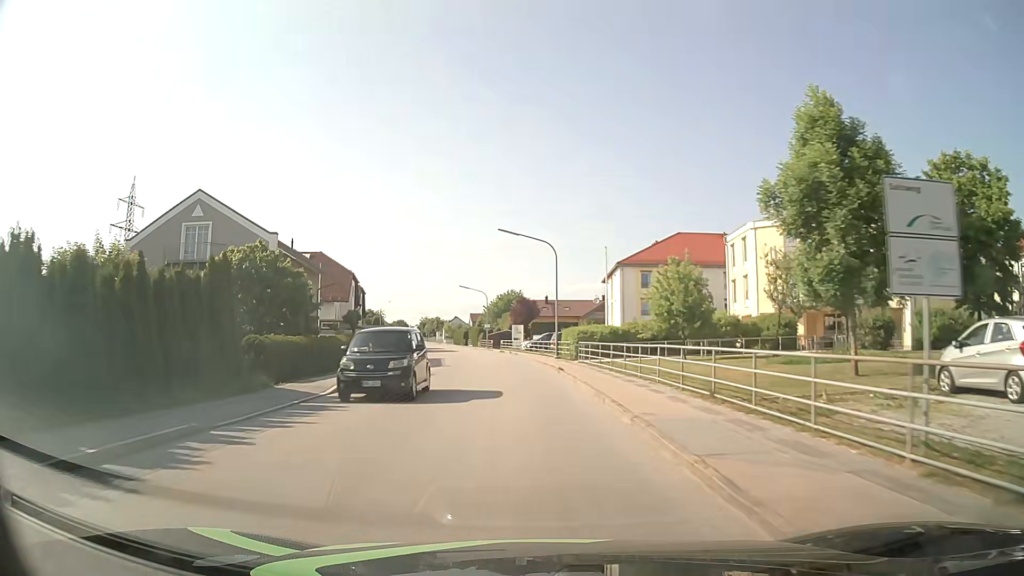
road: tertiary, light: Day
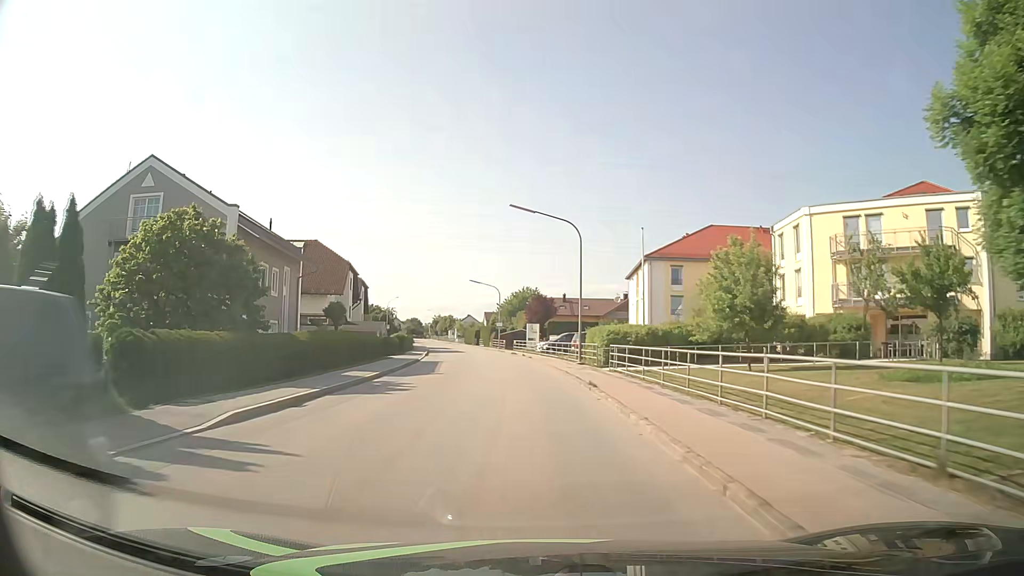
(-0.1, +7.5) m; -1°
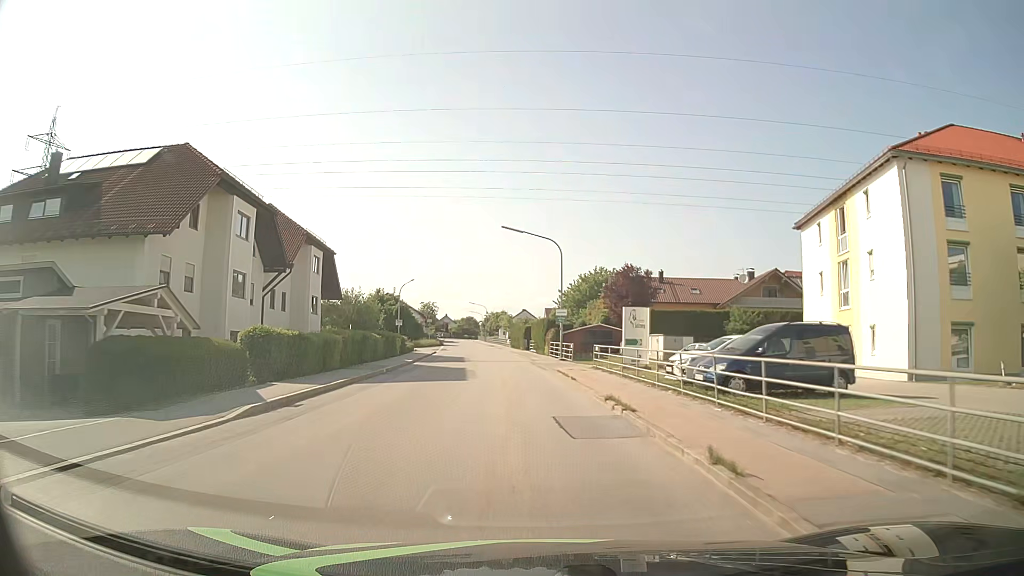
(-1.9, +37.7) m; -6°
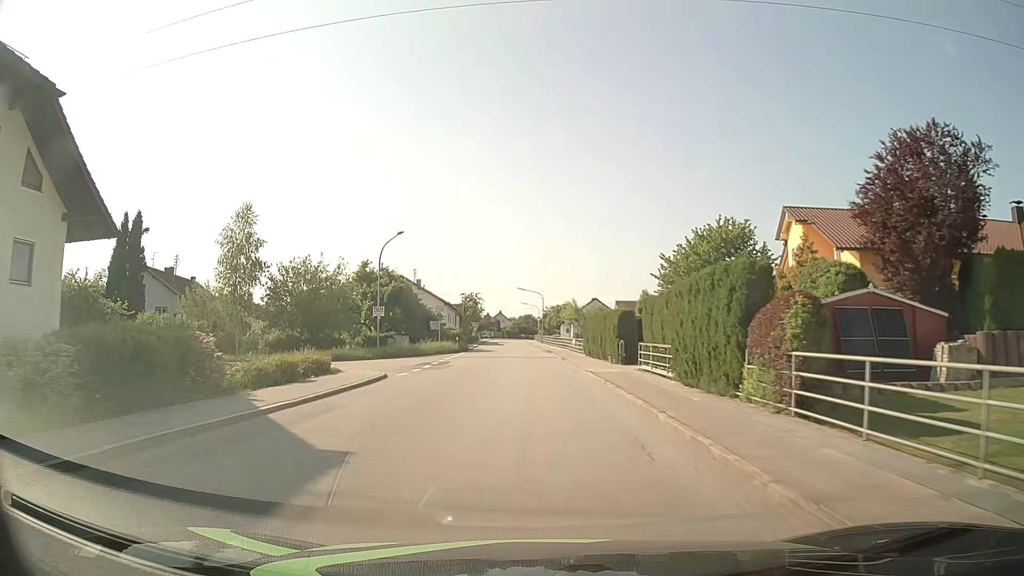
(-1.8, +38.0) m; -5°
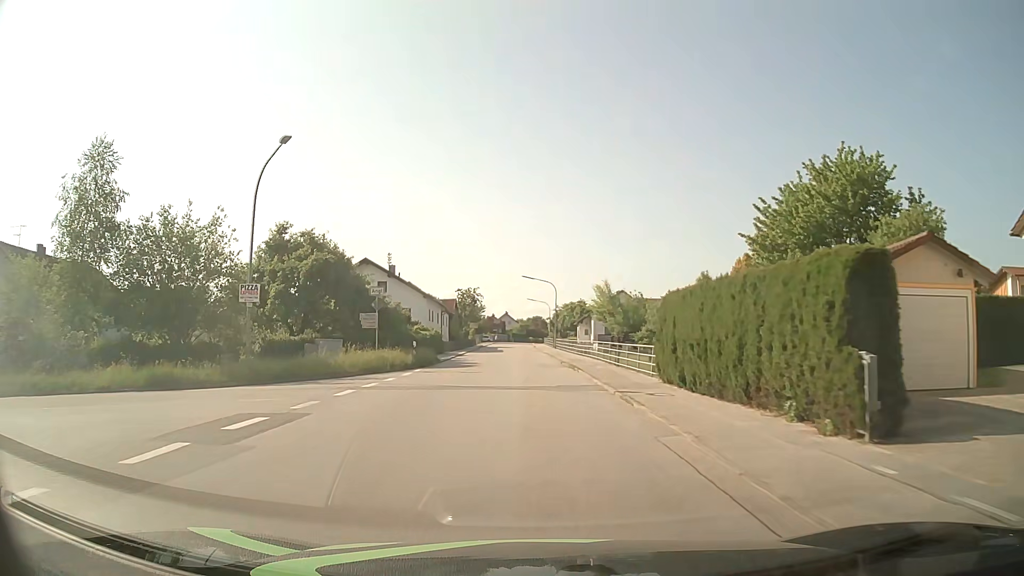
(-0.2, +22.8) m; -1°
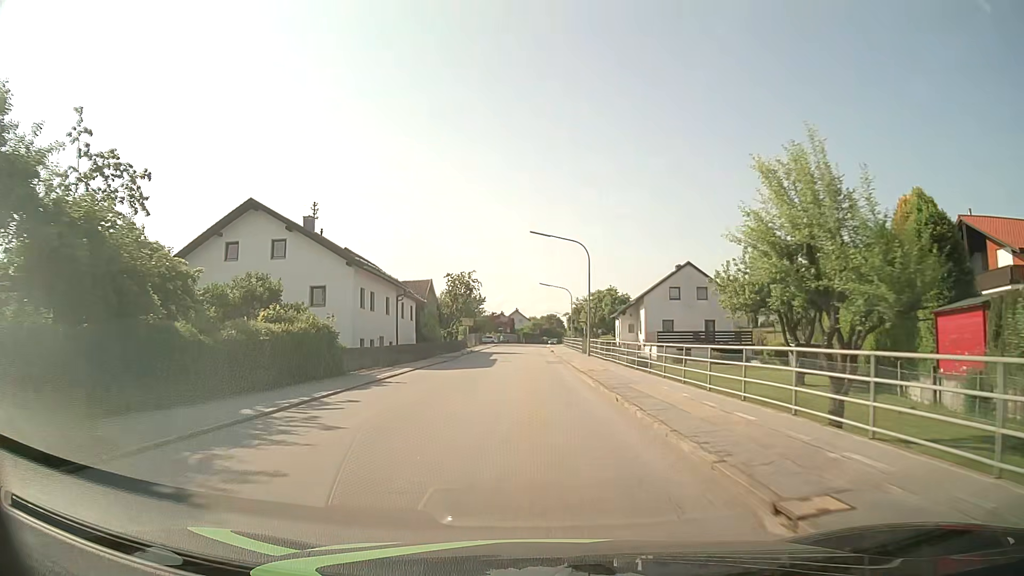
(-0.3, +30.4) m; -1°
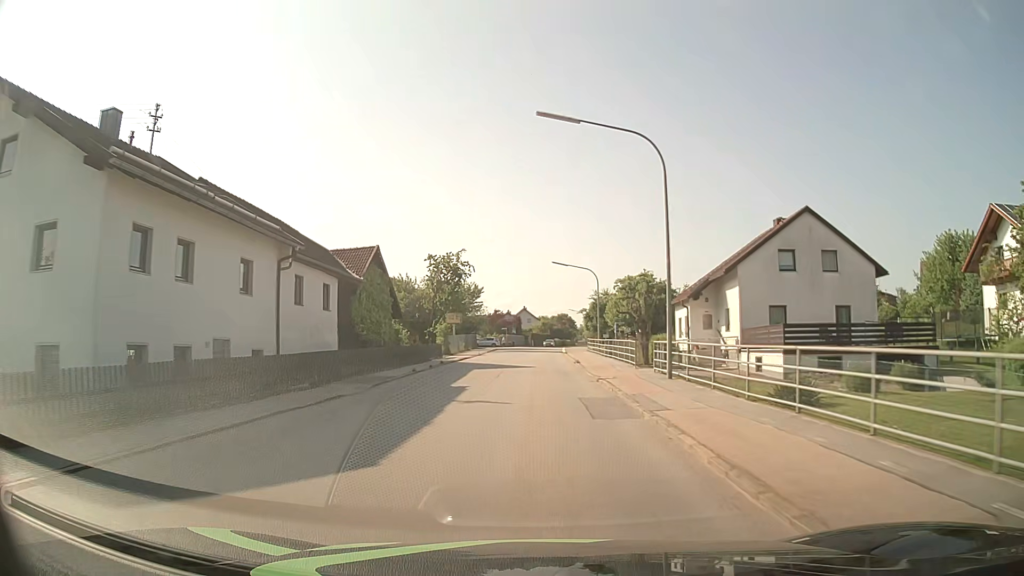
(-0.3, +22.8) m; -1°
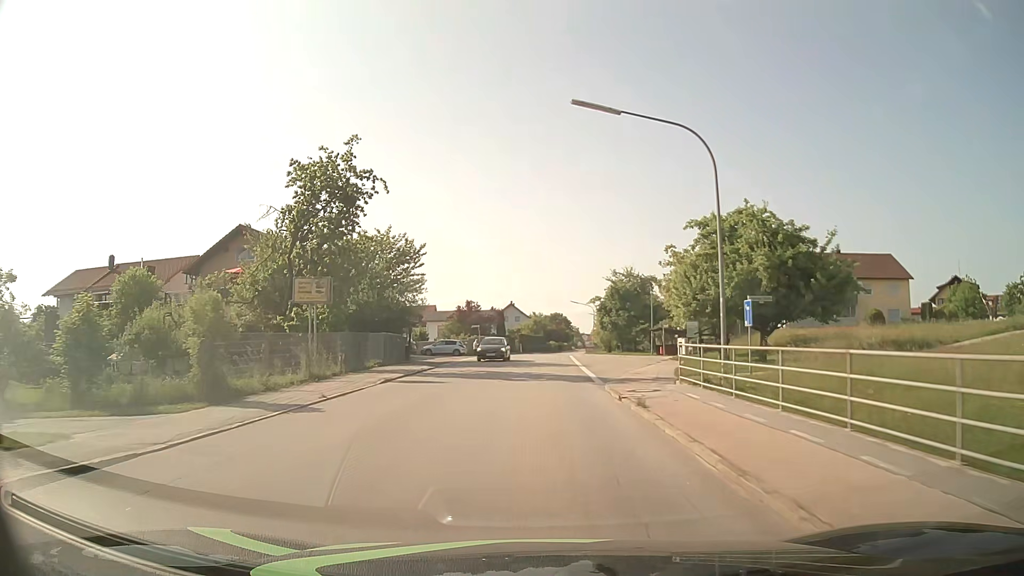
(-0.1, +38.0) m; 0°
(0, +10) (0, +20) (0, +30) (0, +40) (+1, +50) (+1, +60) (+2, +70) (+2, +80) (+3, +90) (+5, +100) m
